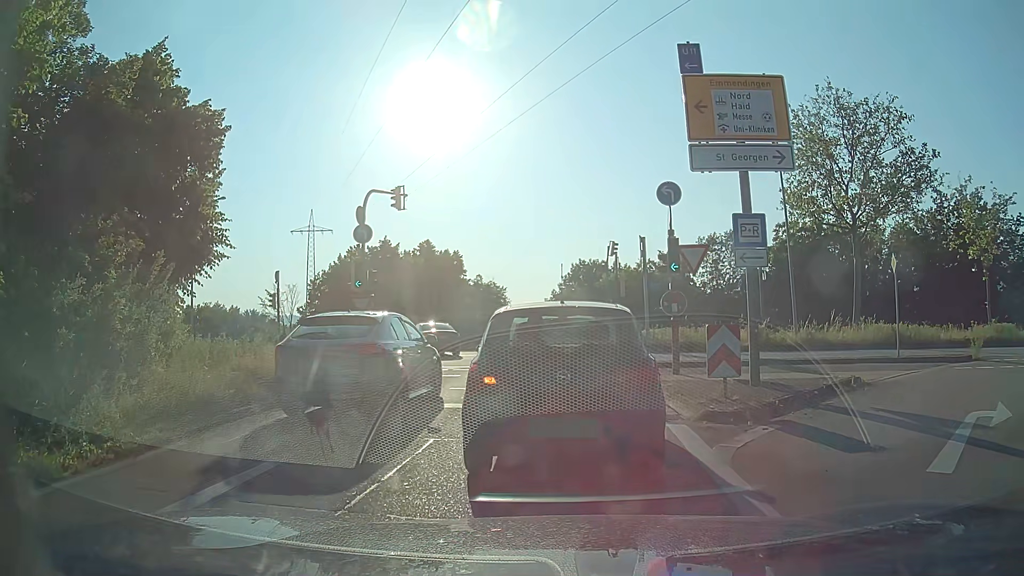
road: trunk_link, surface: asphalt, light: Day
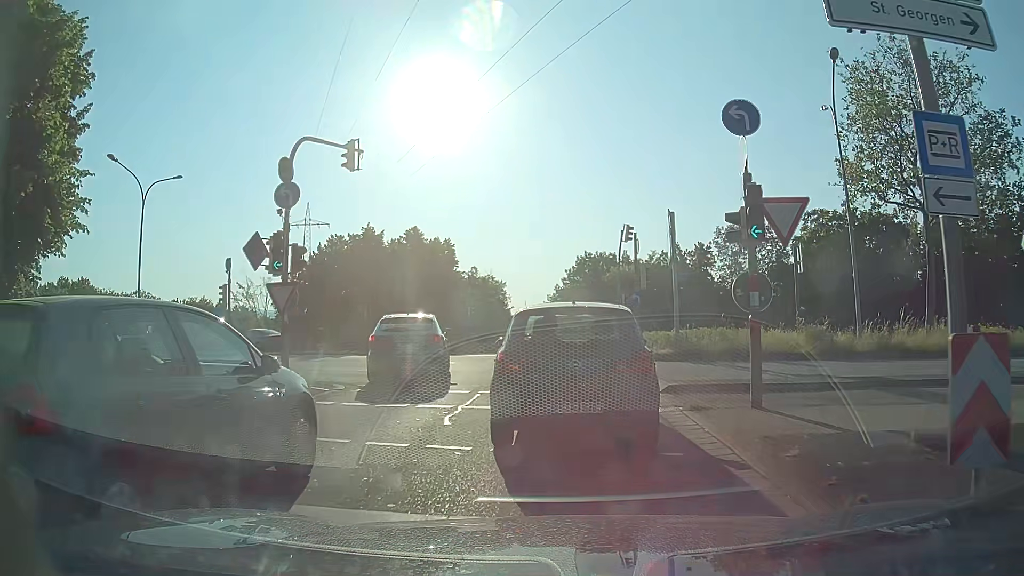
(-0.2, +6.5) m; -2°
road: primary_link
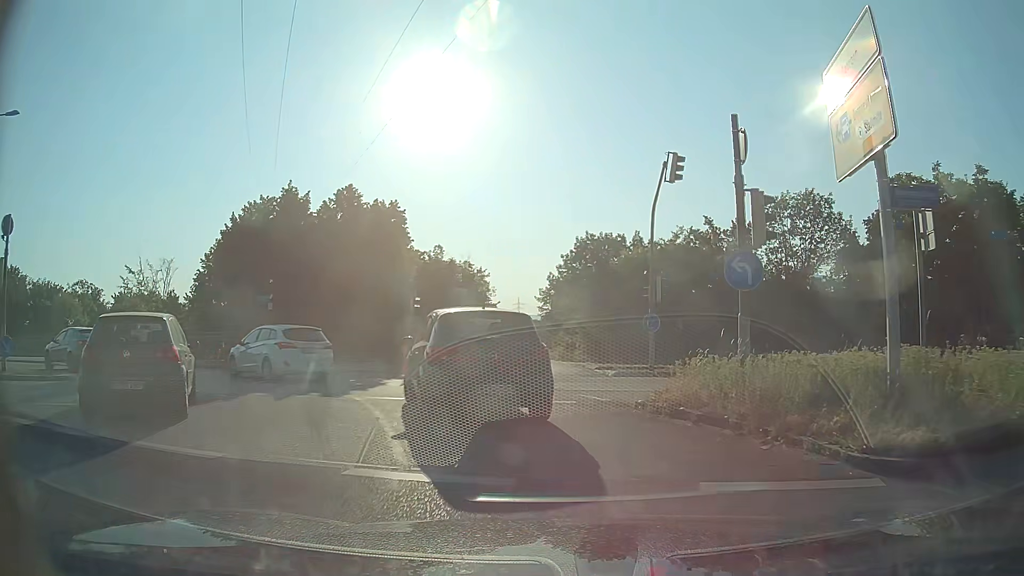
(+0.1, +15.0) m; +1°
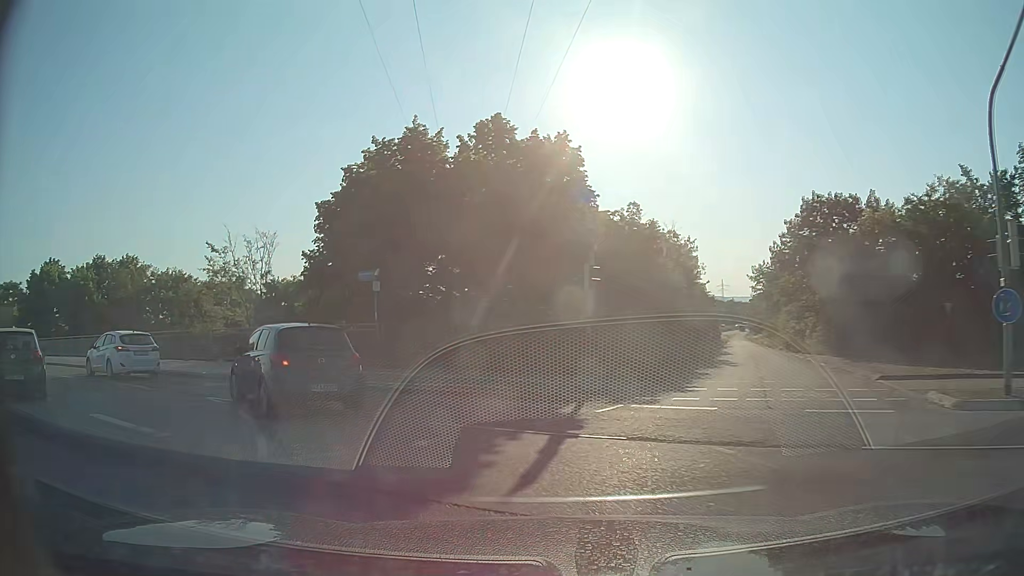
(-1.3, +10.8) m; -17°
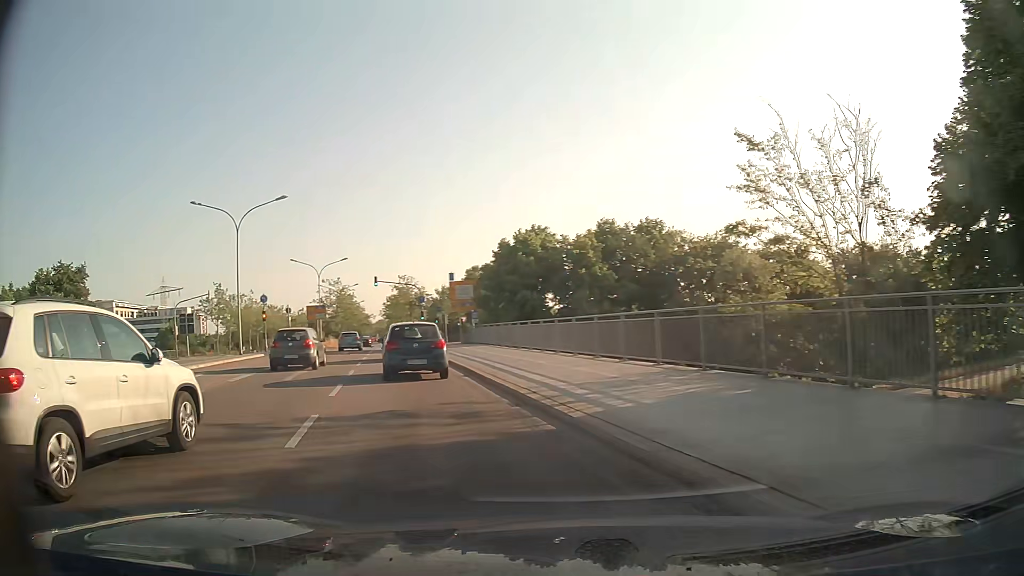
(-7.0, +14.8) m; -49°
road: primary
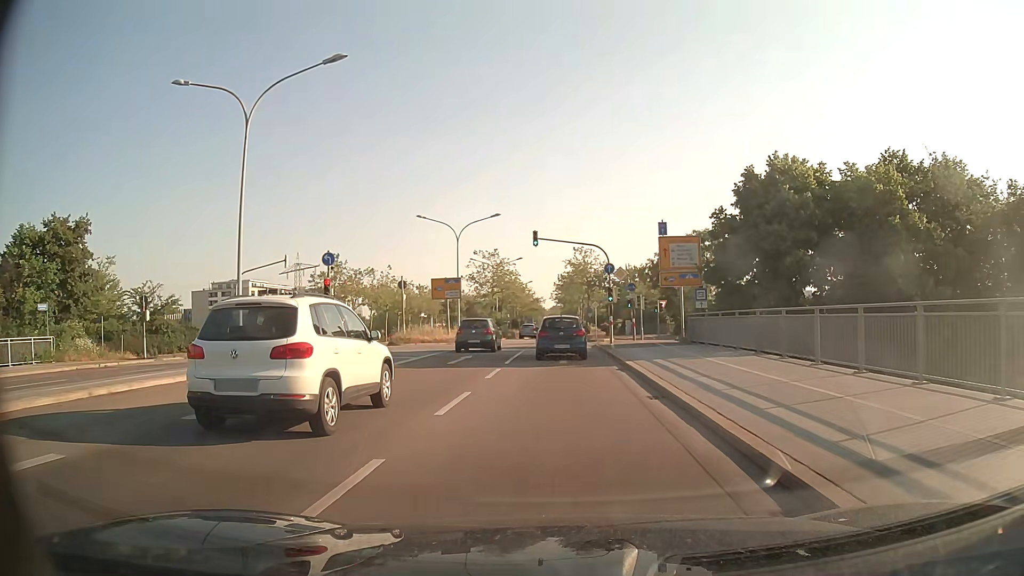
(-4.4, +22.5) m; -14°
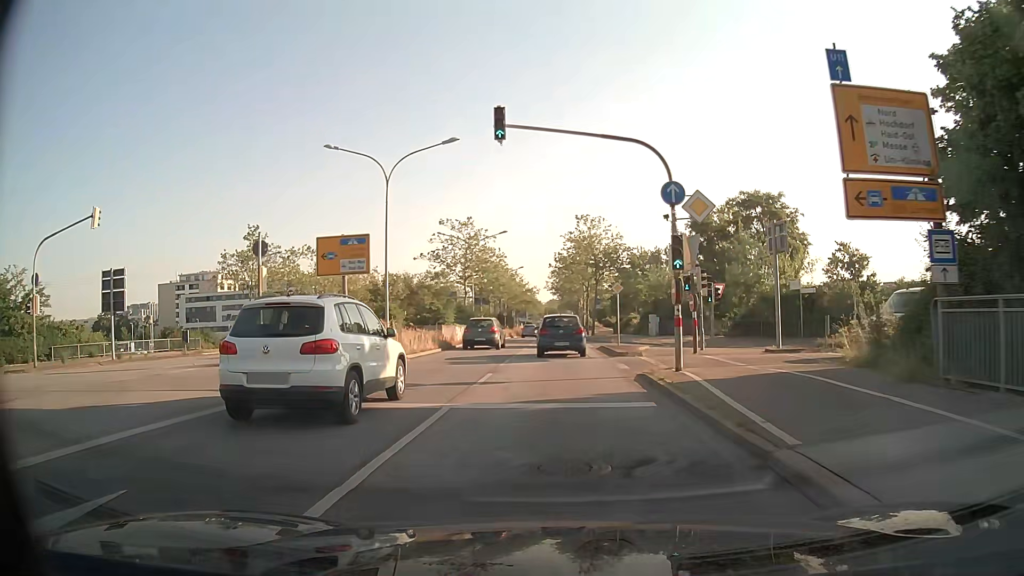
(0.0, +21.7) m; 0°
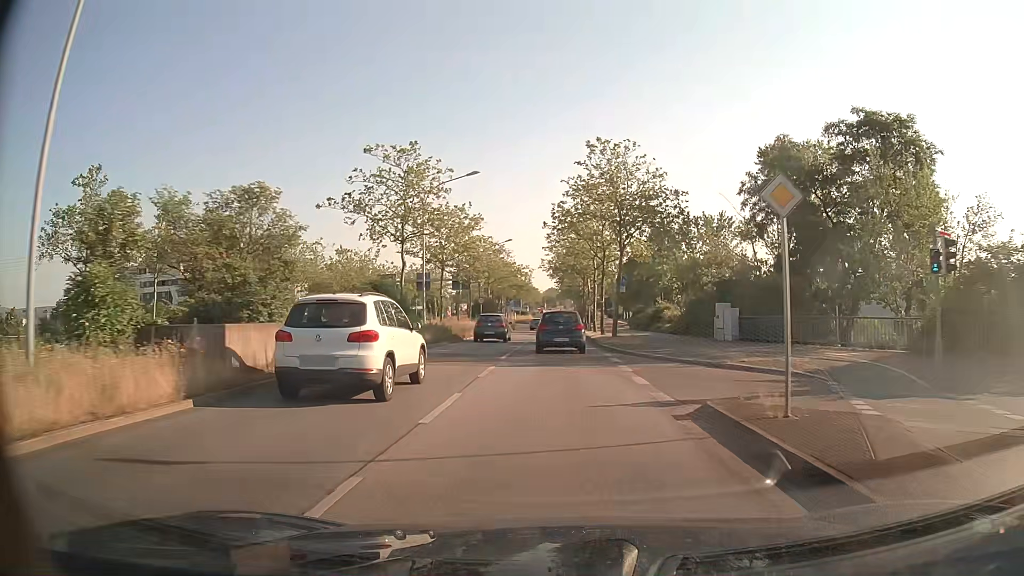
(0.0, +23.1) m; 0°
(0, +10) (0, +20) (0, +30) (0, +40) (0, +50) (0, +60) (0, +70) (0, +80) (0, +90) (0, +100) m
